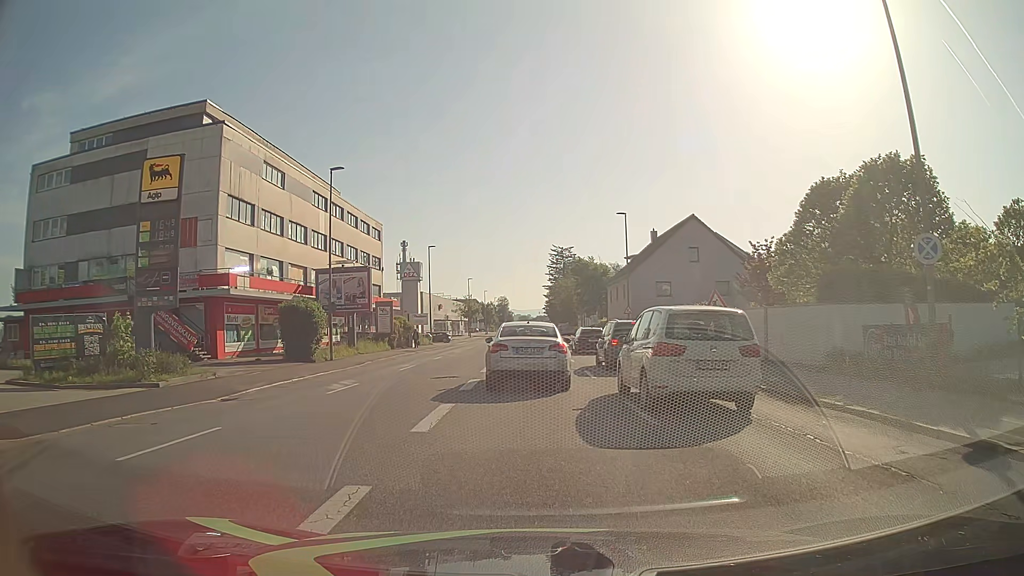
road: tertiary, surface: asphalt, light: Day
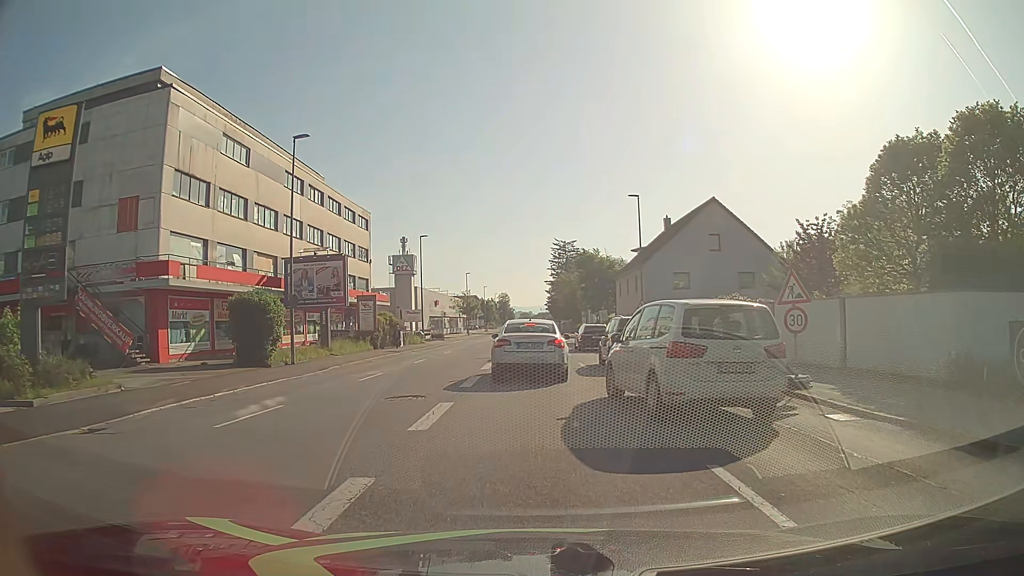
(0.0, +6.1) m; 0°
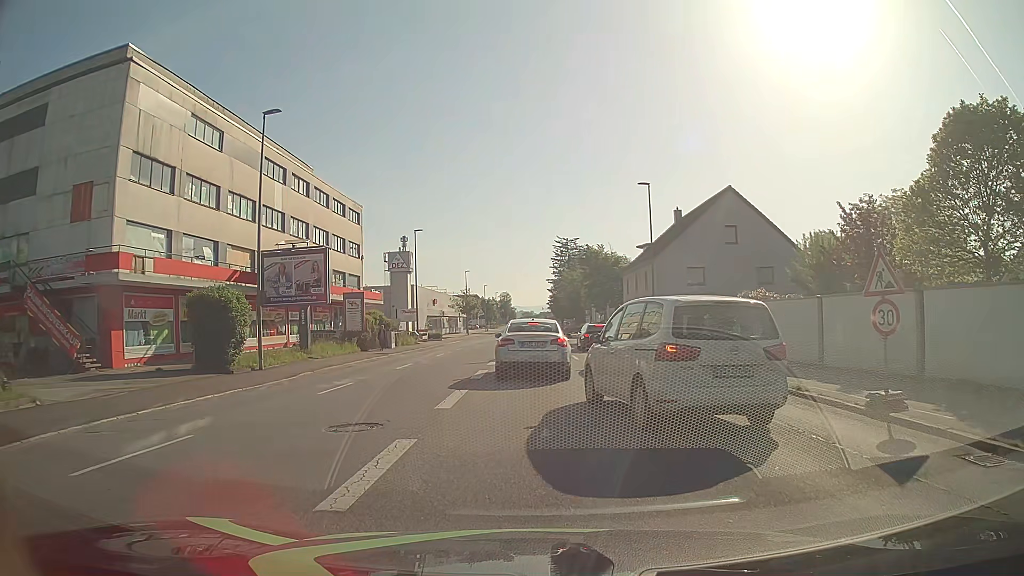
(0.0, +3.8) m; -1°
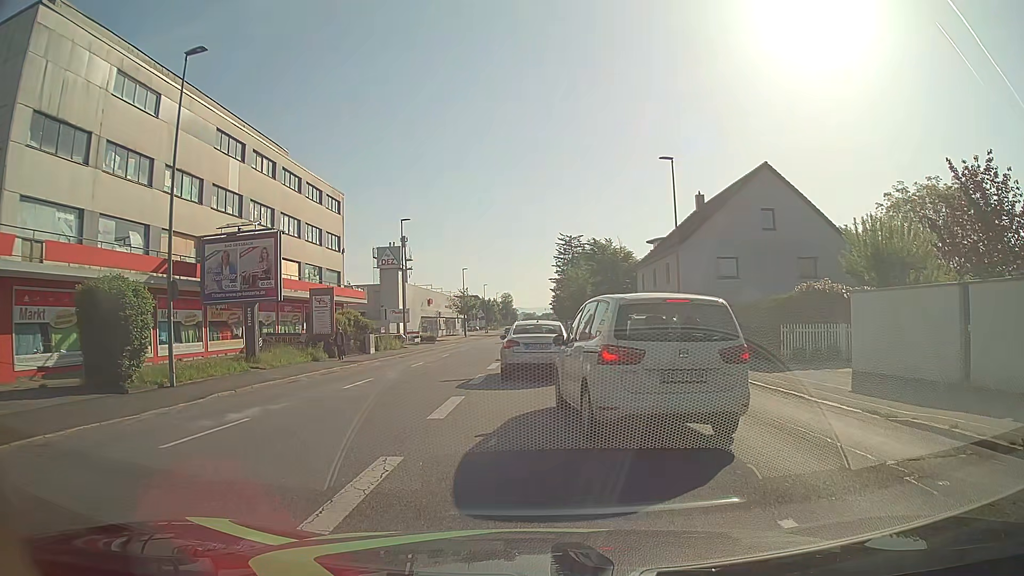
(0.0, +7.0) m; -1°
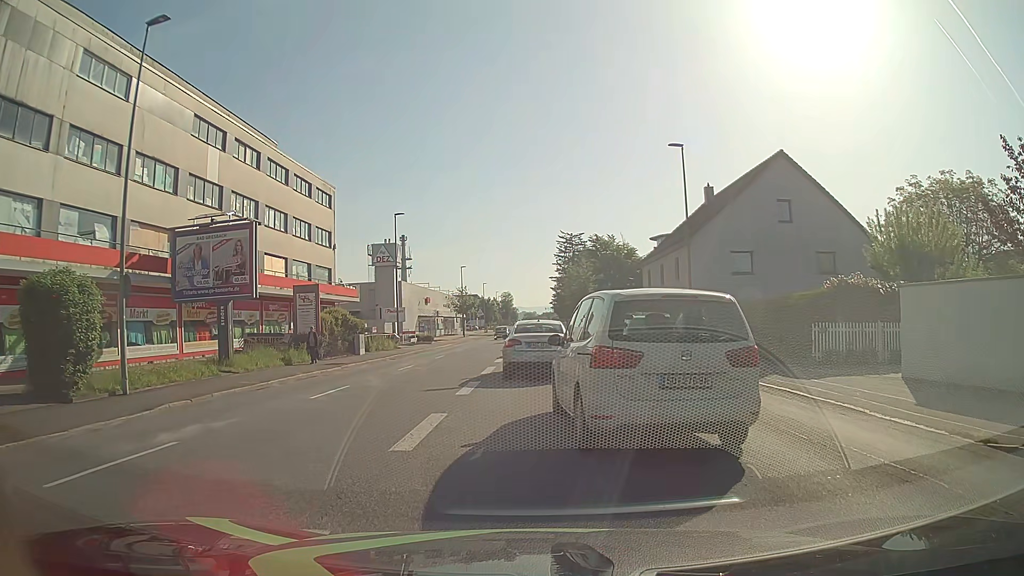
(0.0, +2.6) m; 0°
(0, +10) (0, +20) (0, +30) (0, +40) (0, +50) (0, +60) (+1, +70) (+1, +80) (+1, +90) (+1, +100) m
